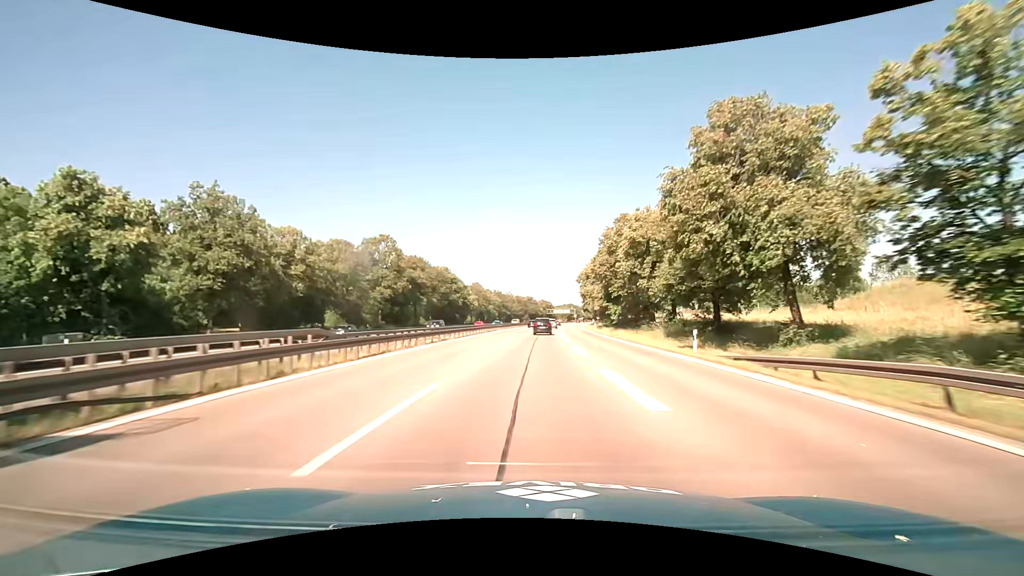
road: motorway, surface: asphalt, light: Day
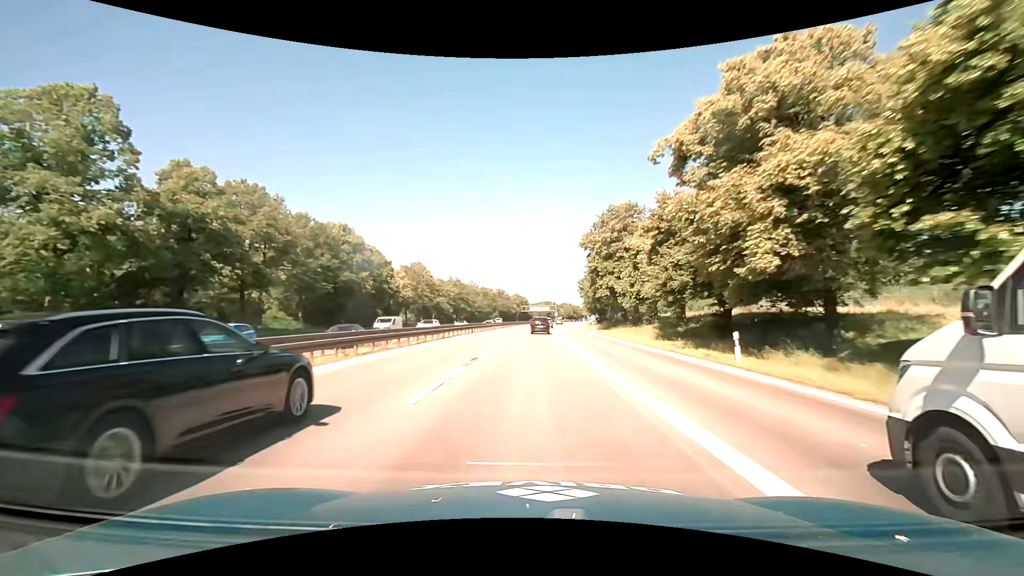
(+1.3, +53.5) m; +3°
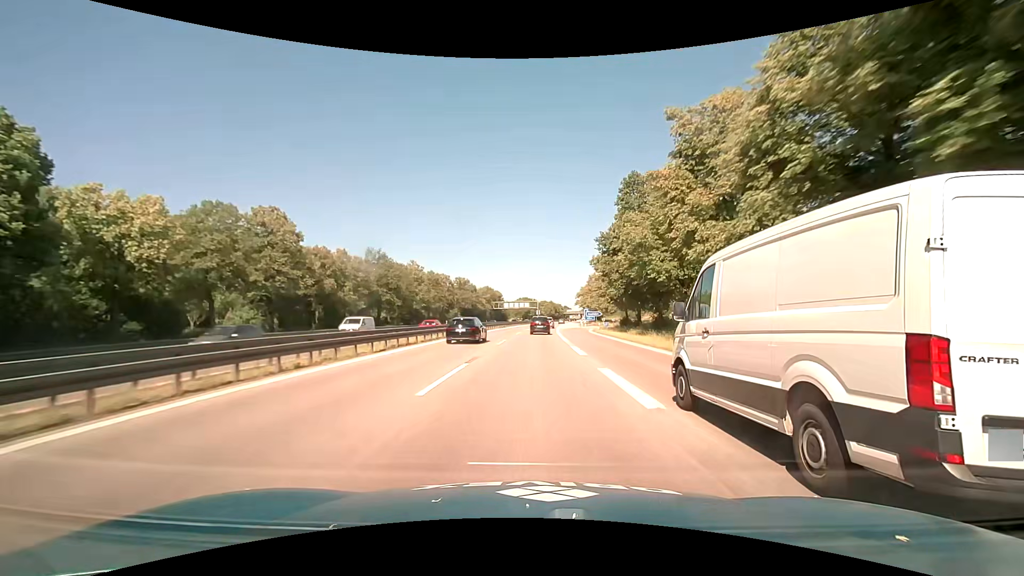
(+1.4, +53.8) m; +3°
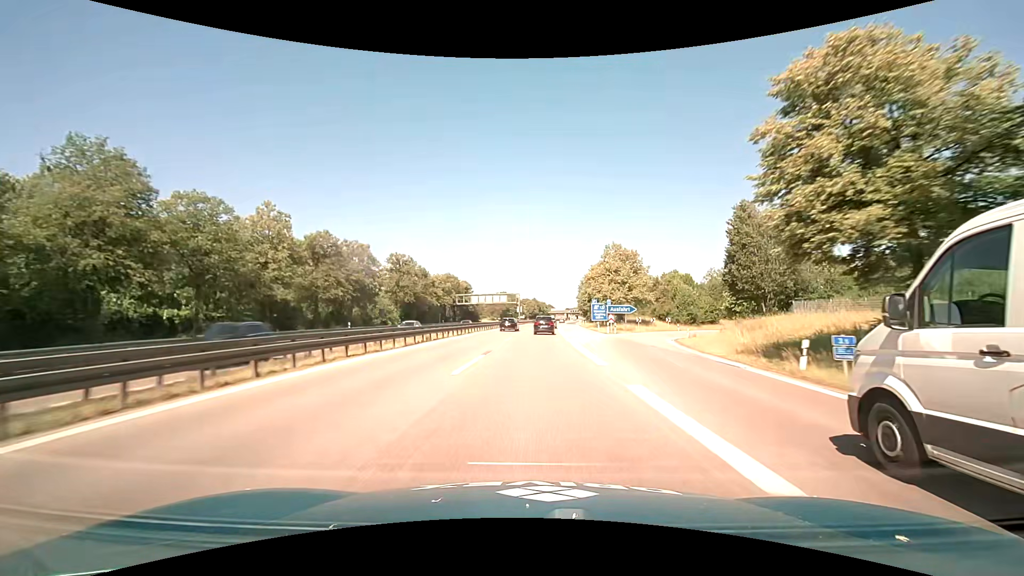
(+0.8, +51.2) m; +2°
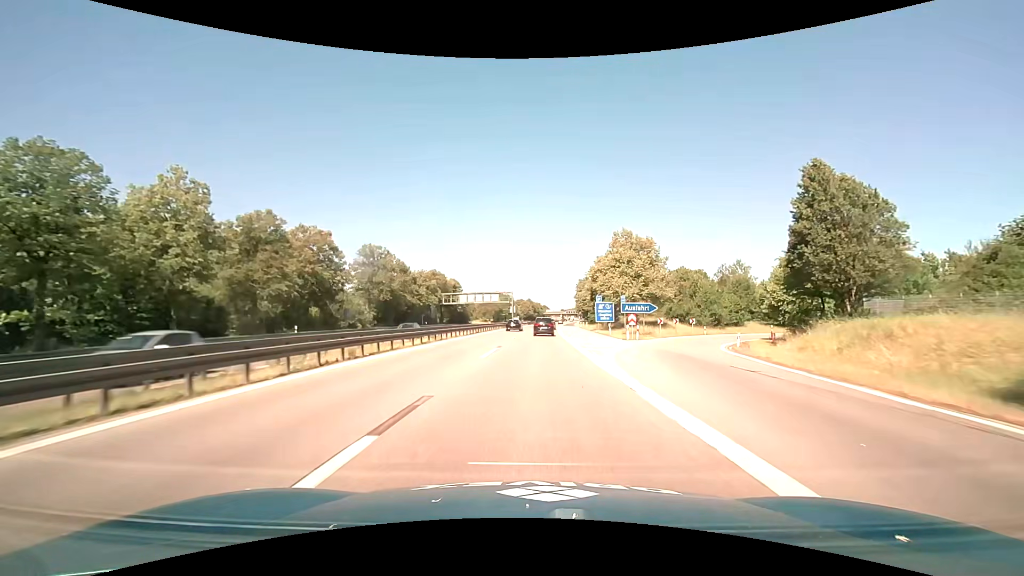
(+0.1, +12.4) m; +1°
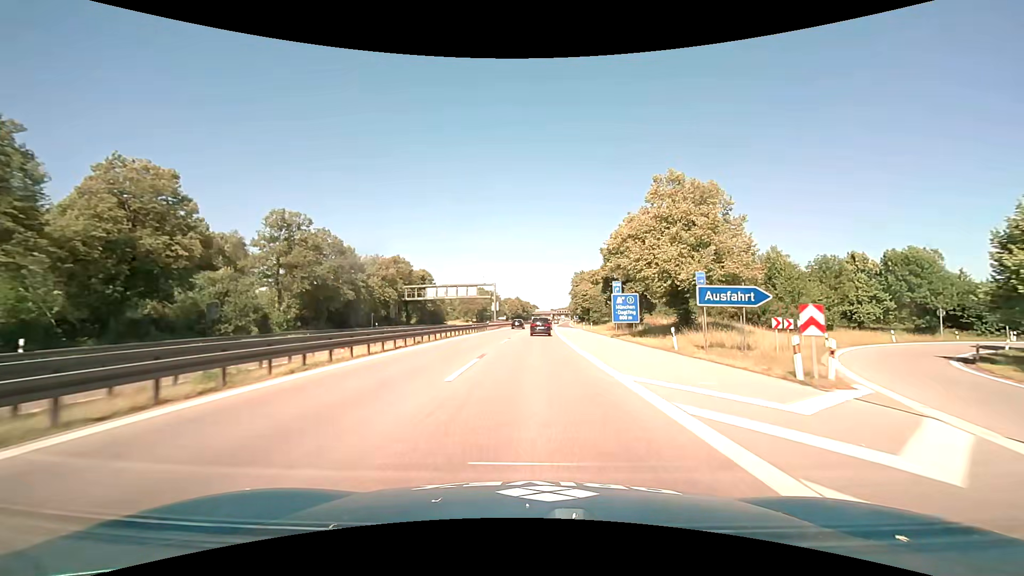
(+0.3, +24.8) m; +1°
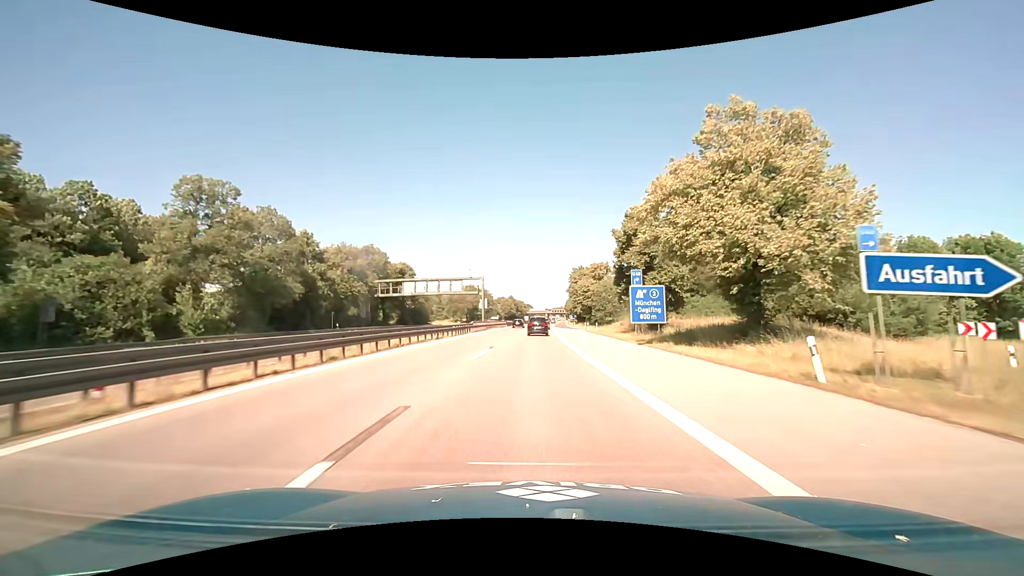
(+0.1, +12.4) m; +1°
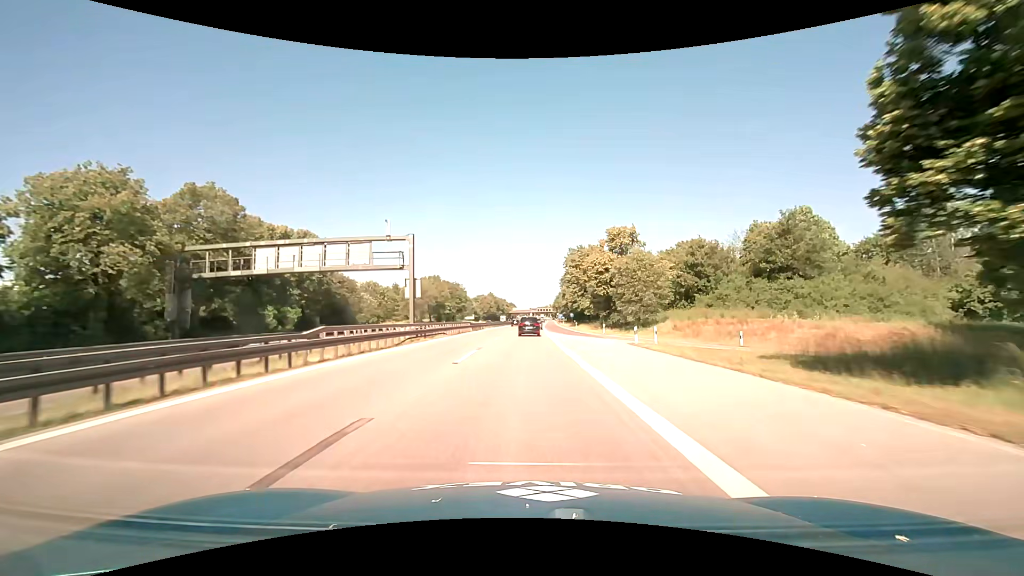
(+0.6, +37.2) m; +2°
(0, +10) (0, +20) (0, +30) (+1, +40) (+1, +50) (+1, +60) (+1, +70) (+1, +80) (+2, +90) (+2, +100) m
